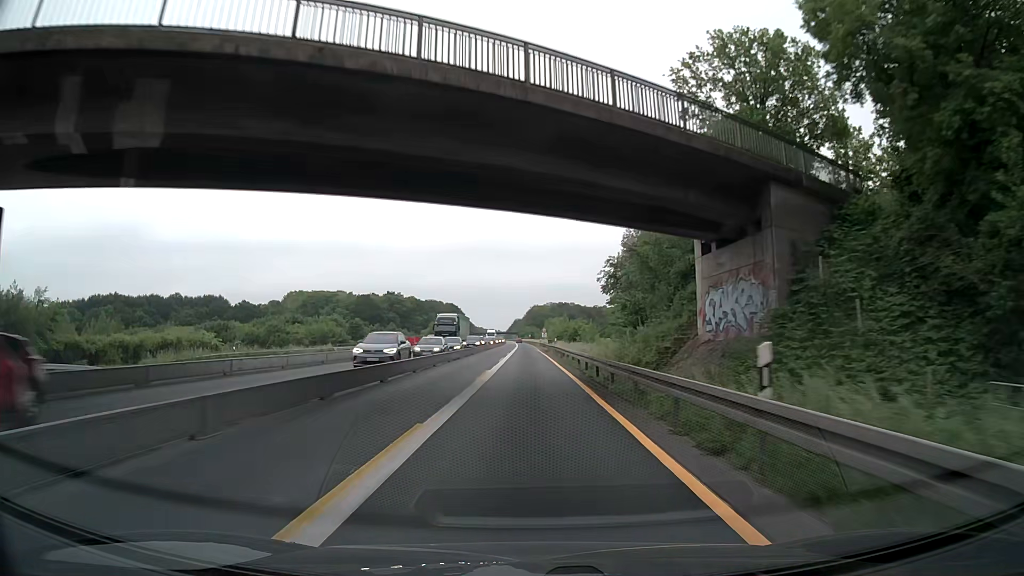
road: motorway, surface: asphalt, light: Day
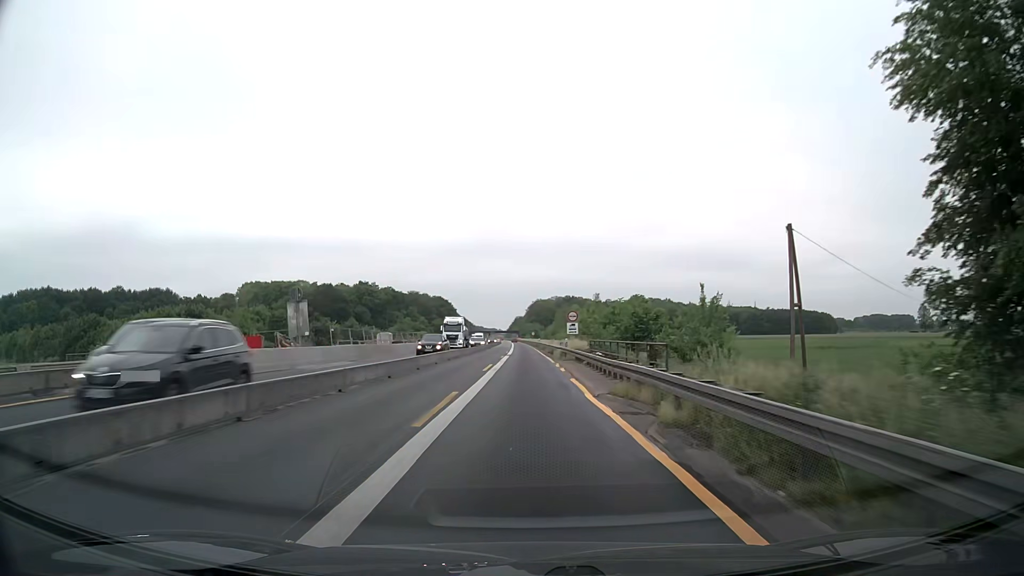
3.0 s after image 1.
(+0.1, +64.5) m; 0°
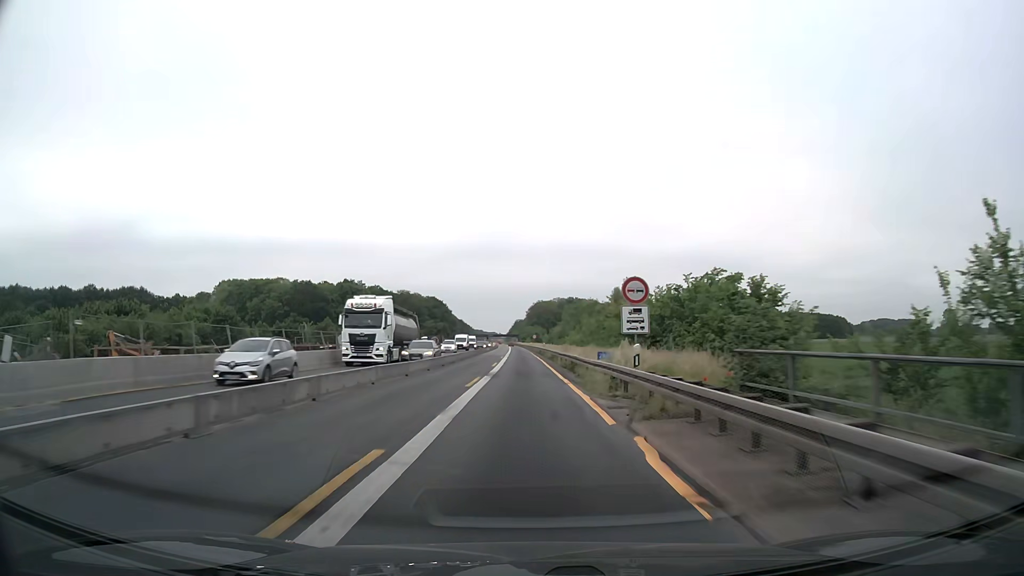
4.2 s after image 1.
(+0.1, +25.8) m; 0°
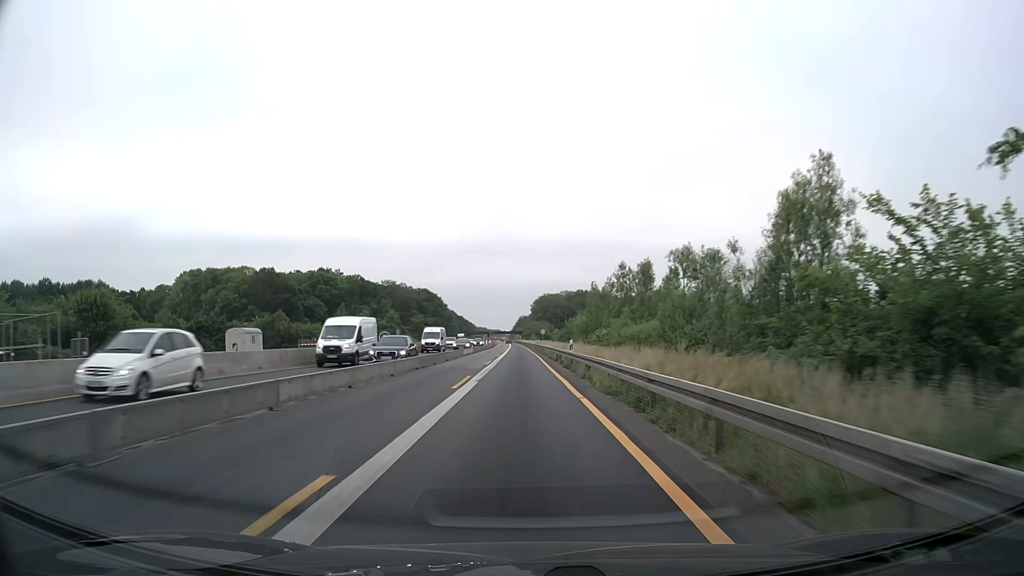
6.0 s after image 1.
(-0.2, +38.7) m; 0°
(0, +10) (0, +20) (0, +30) (0, +40) (0, +50) (-1, +60) (-1, +70) (-1, +80) (-1, +90) (-1, +100) m
